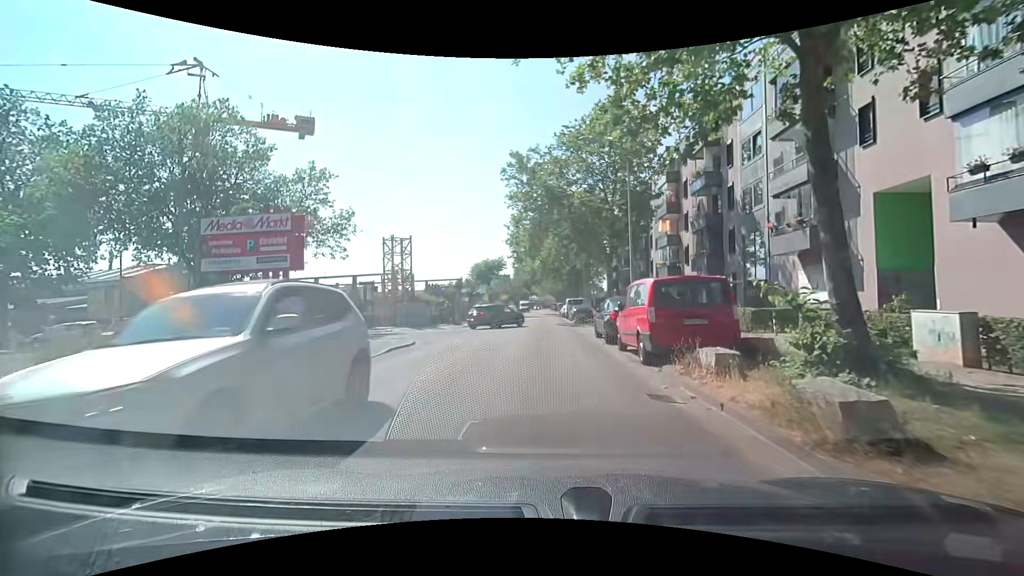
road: unclassified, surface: asphalt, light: Day
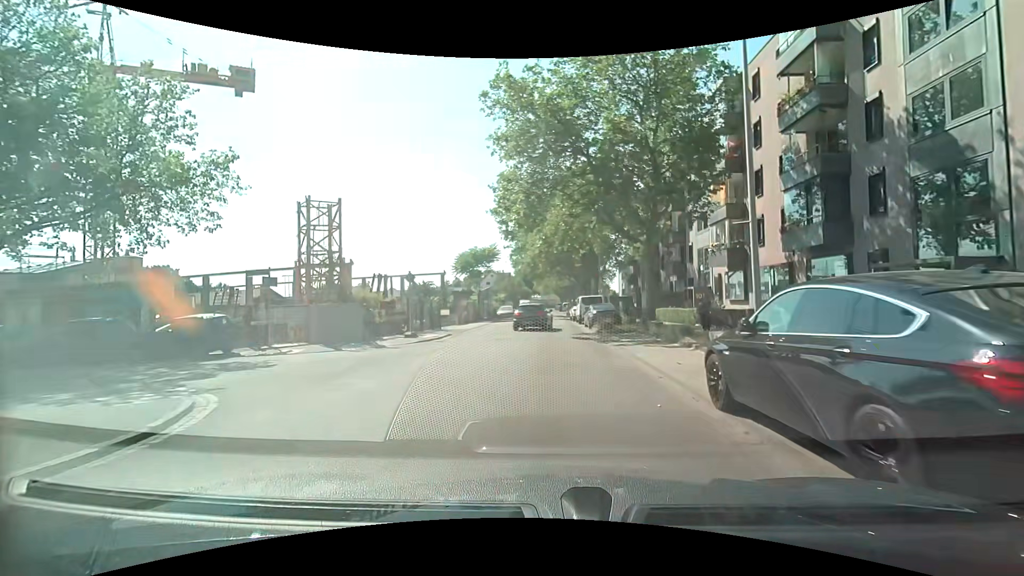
(-0.1, +13.5) m; -1°
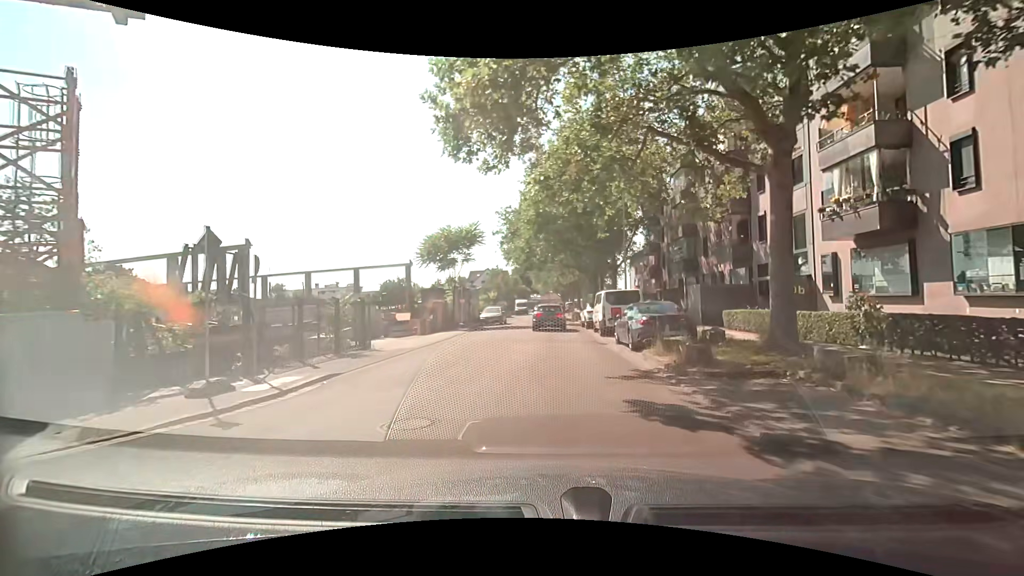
(+0.1, +13.7) m; +1°
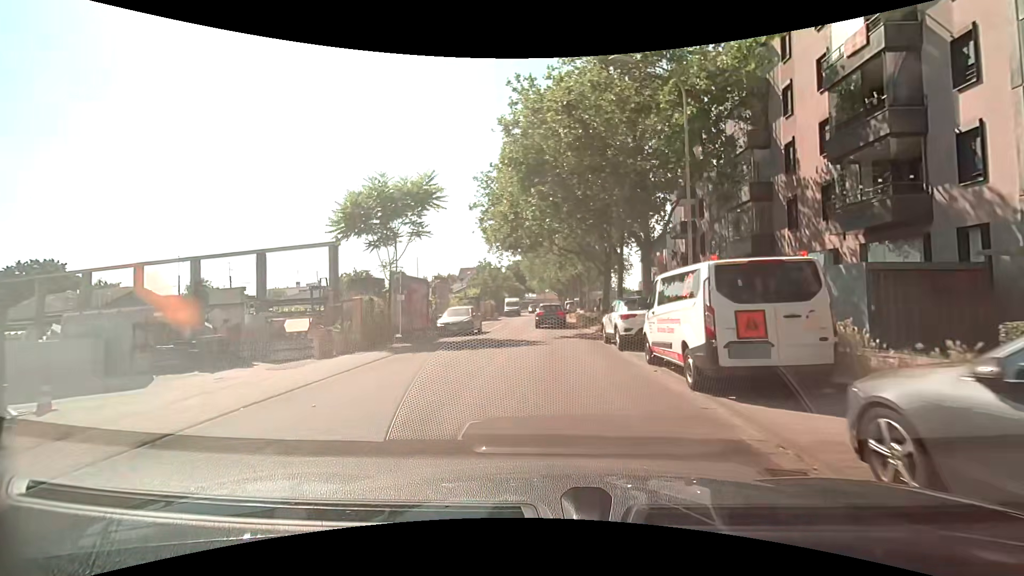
(-0.1, +14.0) m; 0°
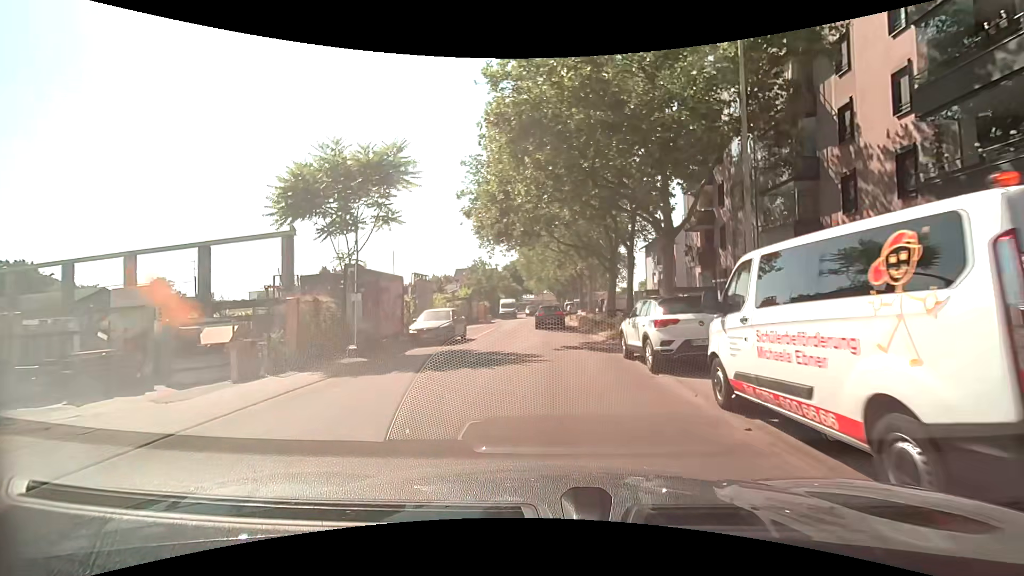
(0.0, +4.7) m; 0°
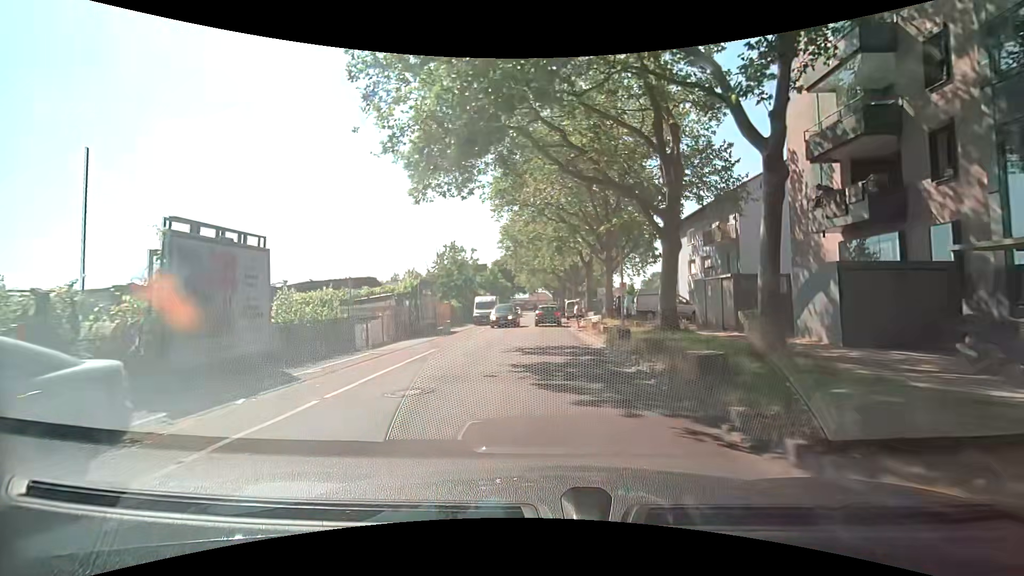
(+0.2, +18.6) m; +1°
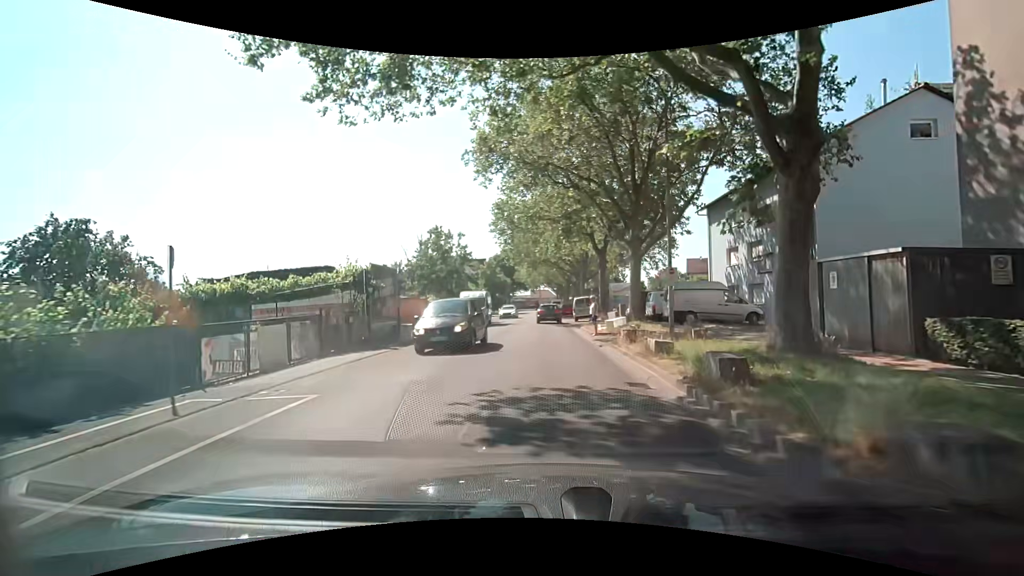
(-0.1, +9.1) m; -2°
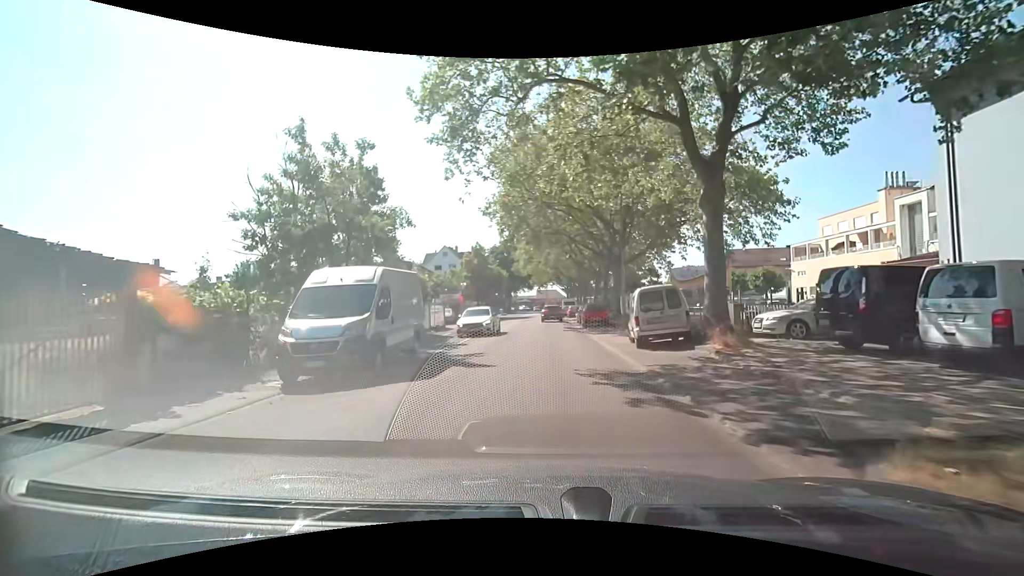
(+0.3, +23.6) m; +1°
(0, +10) (0, +20) (0, +30) (0, +40) (0, +50) (0, +60) (0, +70) (0, +80) (0, +90) (0, +100) m
